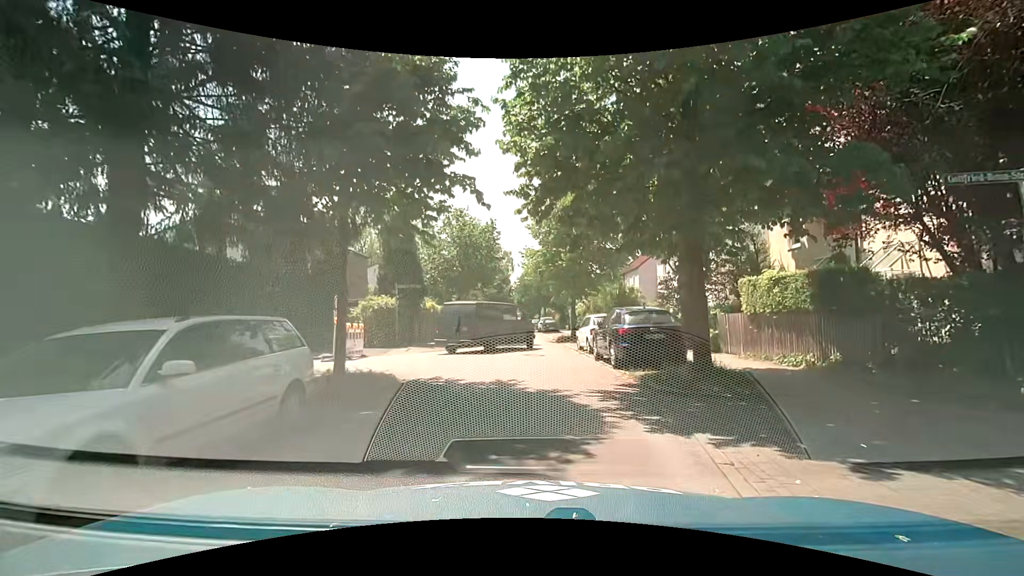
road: residential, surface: asphalt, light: Day
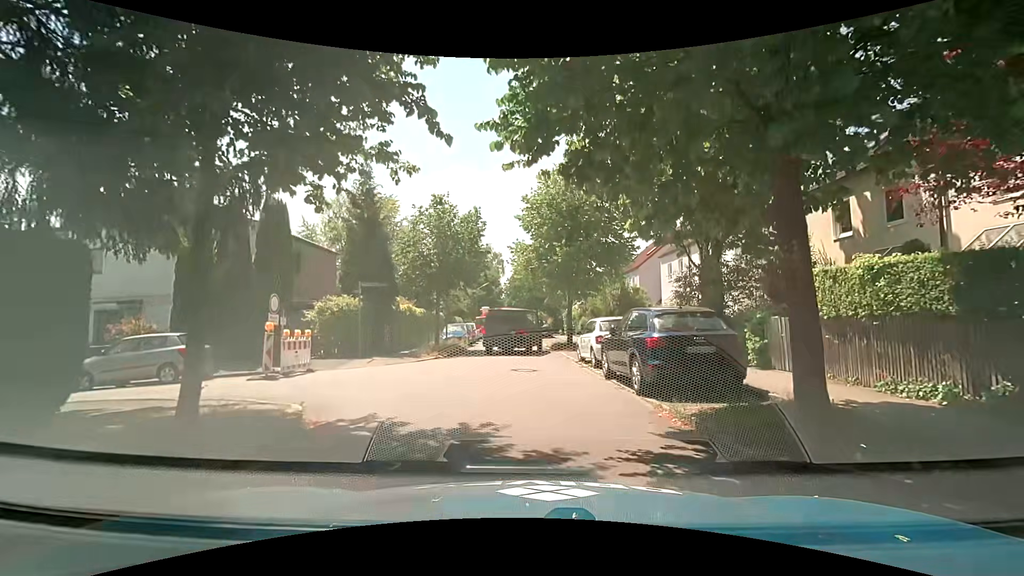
(0.0, +4.1) m; +1°
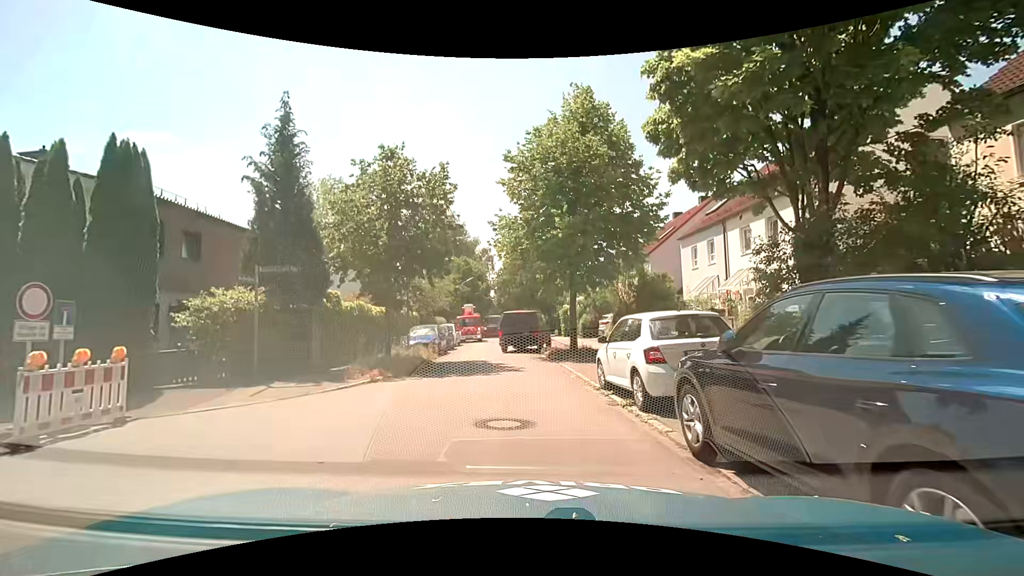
(0.0, +7.2) m; +1°
